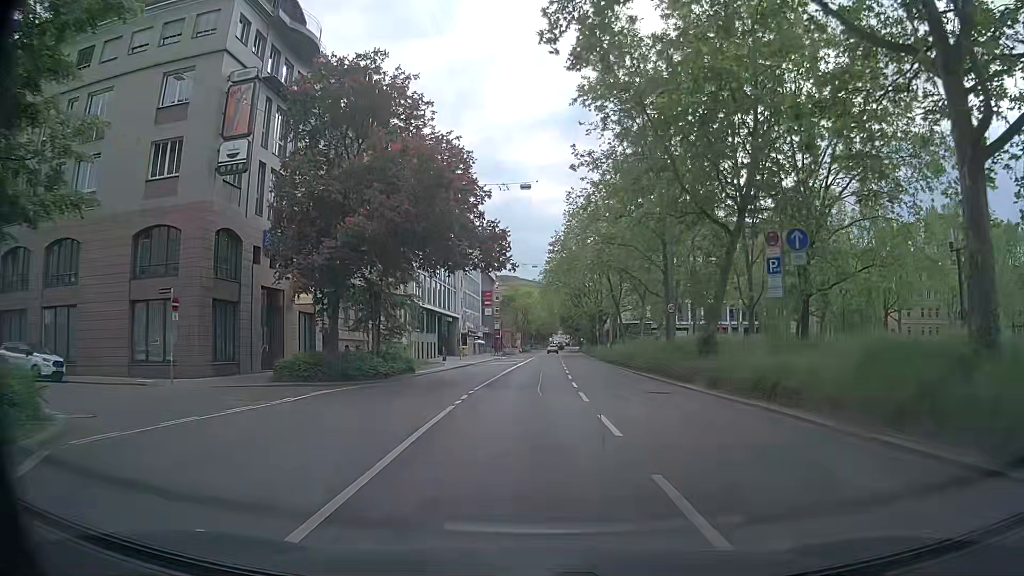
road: secondary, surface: asphalt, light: Day
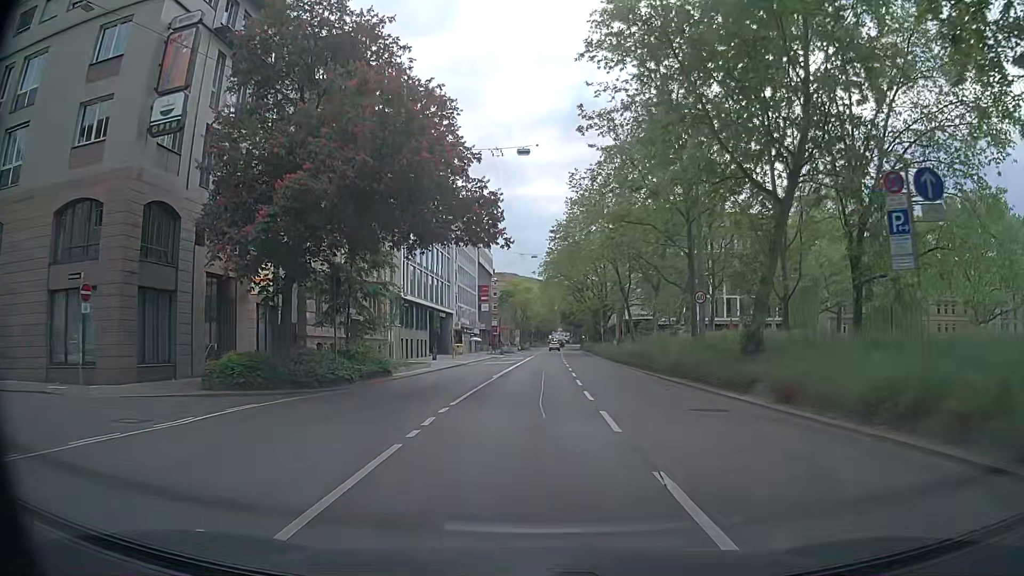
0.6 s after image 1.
(+0.1, +6.1) m; +1°
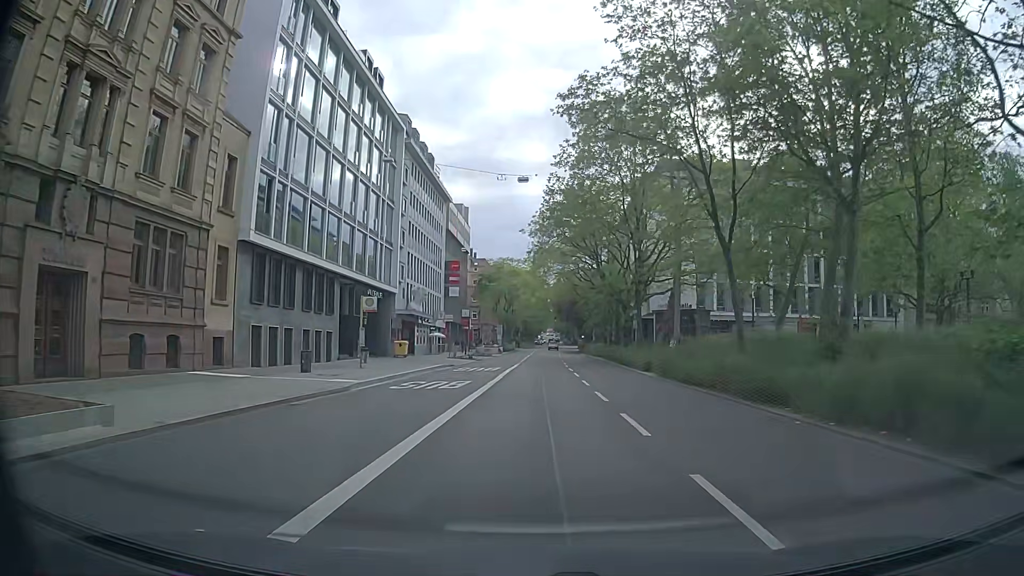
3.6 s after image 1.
(+0.1, +31.2) m; +2°
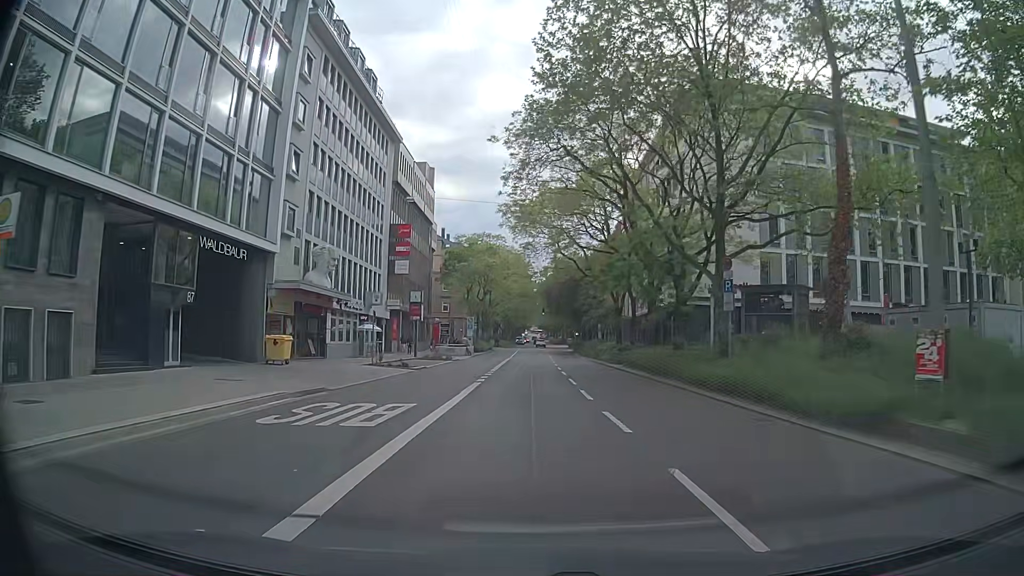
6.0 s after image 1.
(-0.3, +24.3) m; -1°
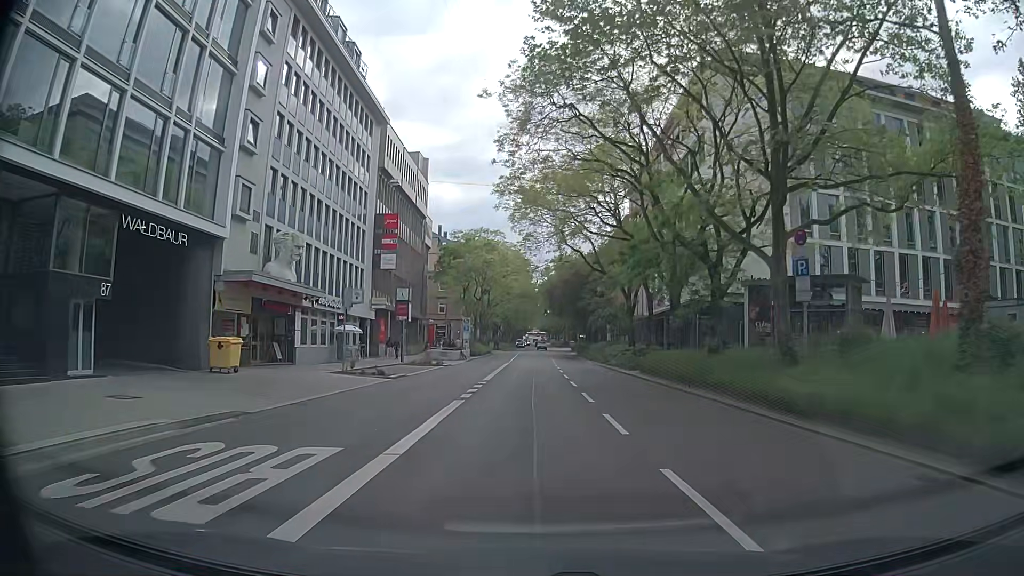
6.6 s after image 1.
(+0.1, +5.9) m; +1°
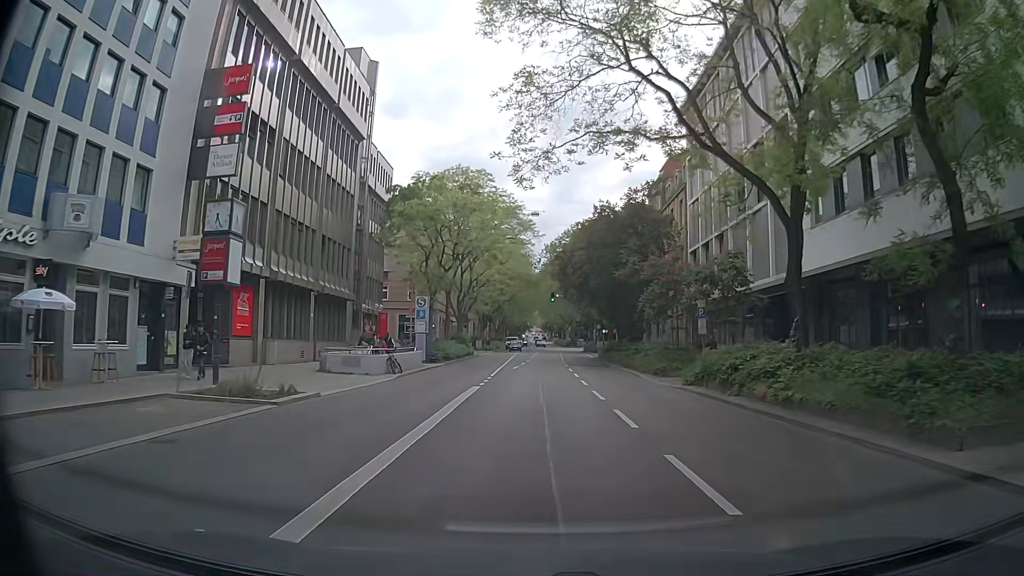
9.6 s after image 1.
(0.0, +29.2) m; +2°
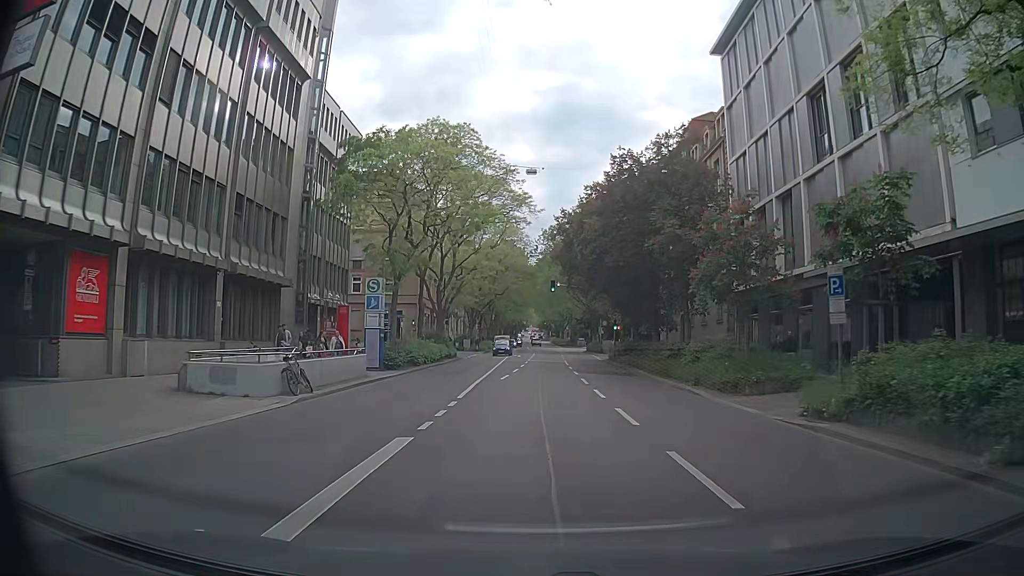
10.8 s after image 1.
(-0.4, +11.6) m; -2°
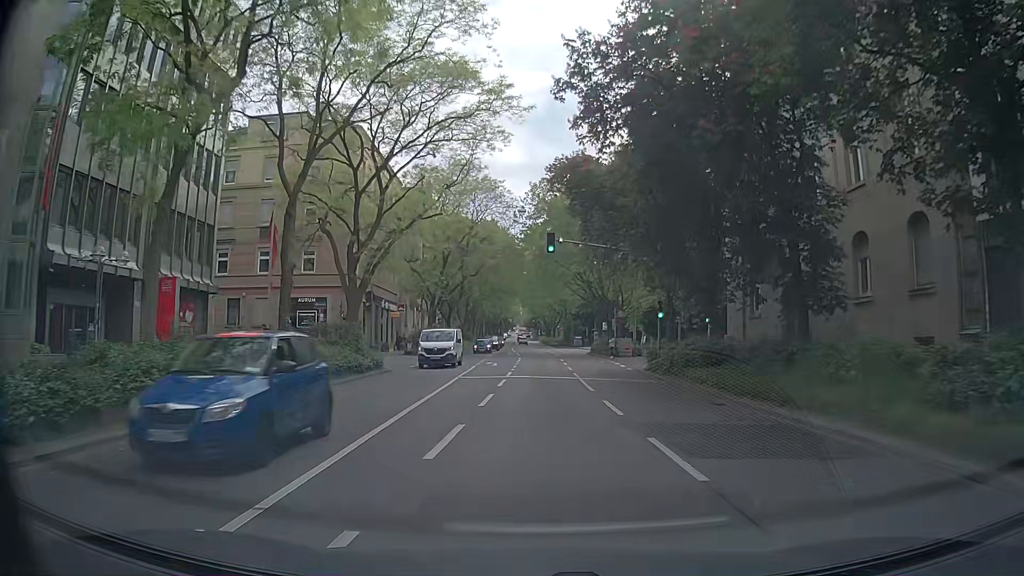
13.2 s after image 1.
(+0.2, +23.2) m; +2°
(0, +10) (0, +20) (0, +30) (0, +40) (-1, +50) (-1, +60) (-1, +70) (-2, +80) (-3, +90) (-3, +100) m
